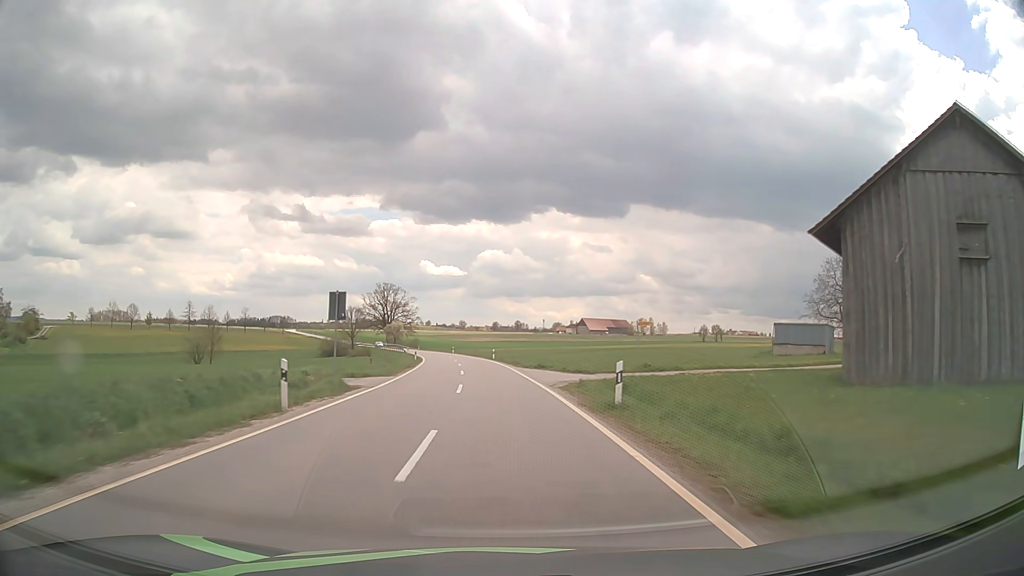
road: tertiary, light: Day
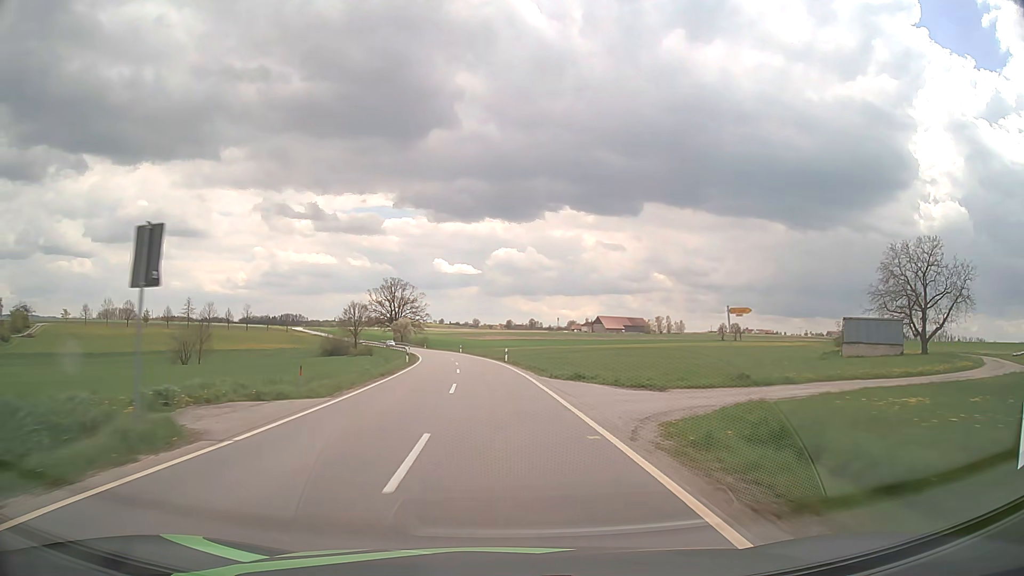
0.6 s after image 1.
(-0.1, +12.8) m; -1°
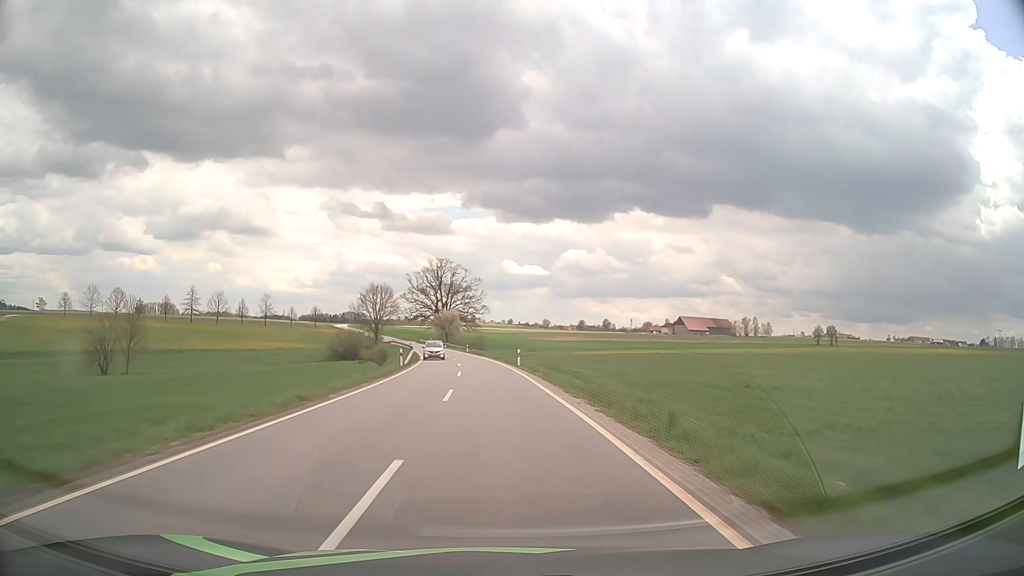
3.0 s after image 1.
(-2.7, +51.1) m; -6°
(0, +10) (0, +20) (-1, +30) (-1, +40) (-2, +50) (-3, +60) (-5, +70) (-6, +80) (-8, +90) (-10, +99) m
